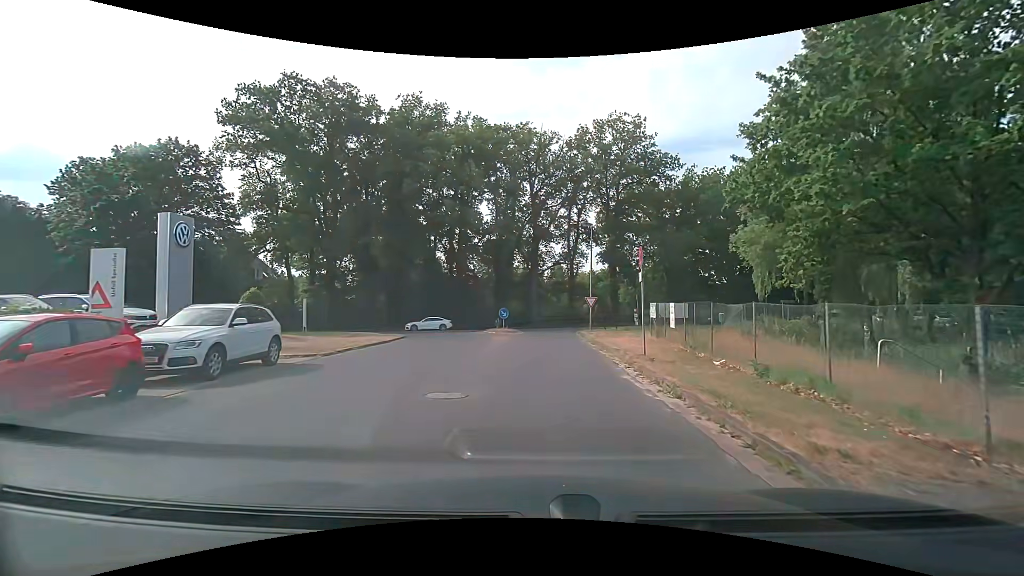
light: Day
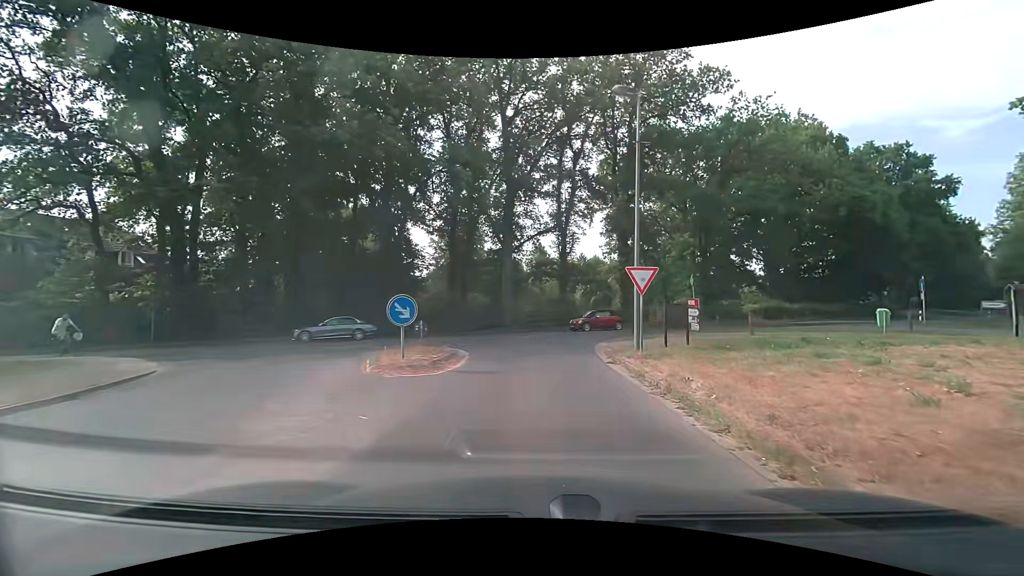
(+0.5, +20.8) m; +3°
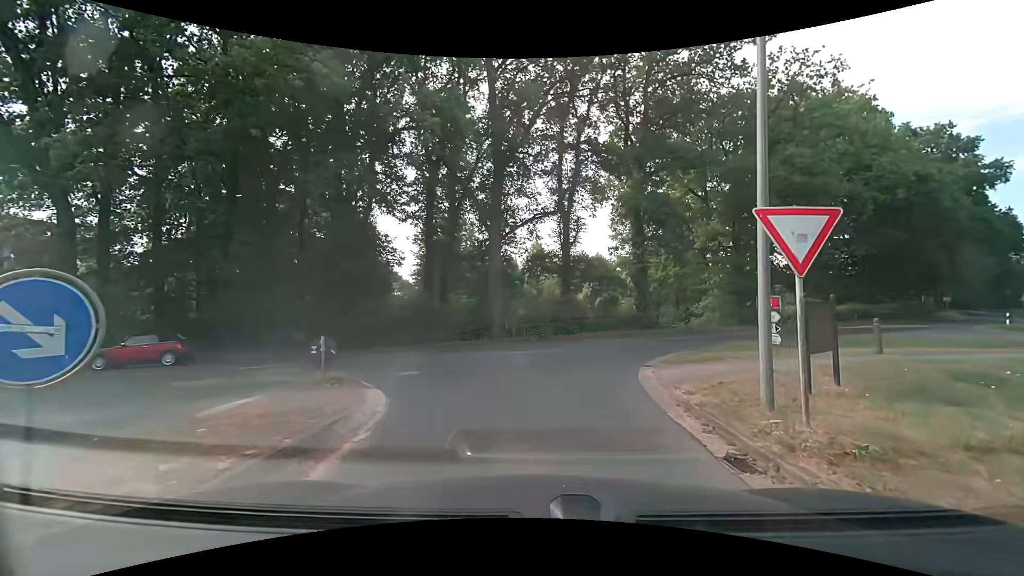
(0.0, +7.7) m; +1°
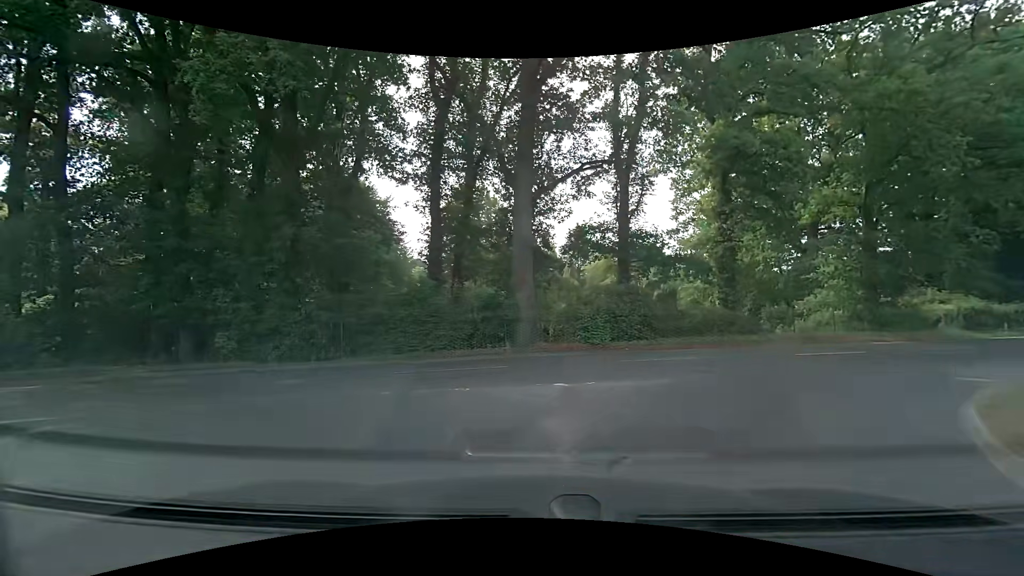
(-0.3, +9.2) m; -5°
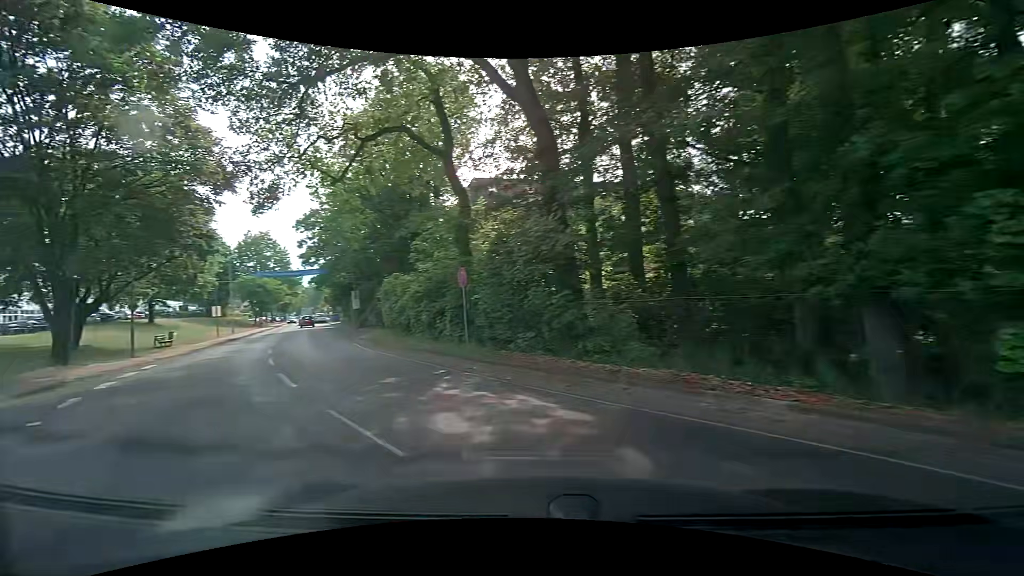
(-5.6, +10.9) m; -60°
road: residential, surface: asphalt
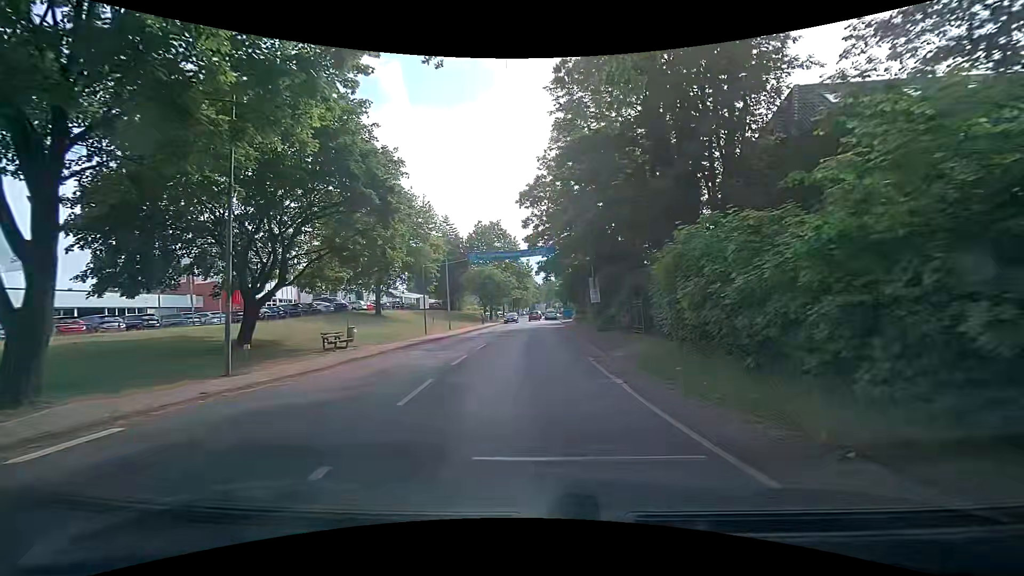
(-5.9, +14.0) m; -29°
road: tertiary
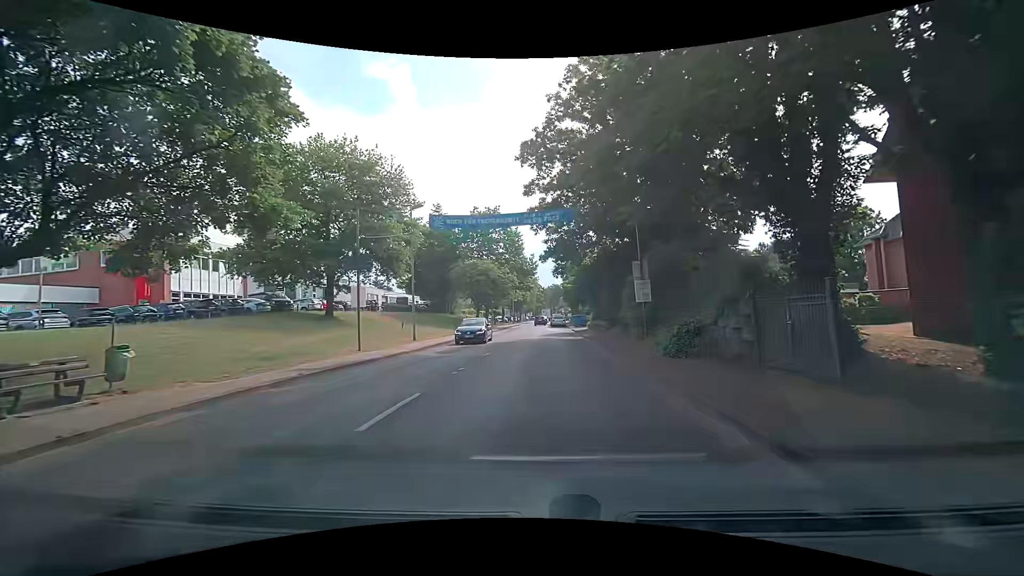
(-0.4, +13.7) m; -1°
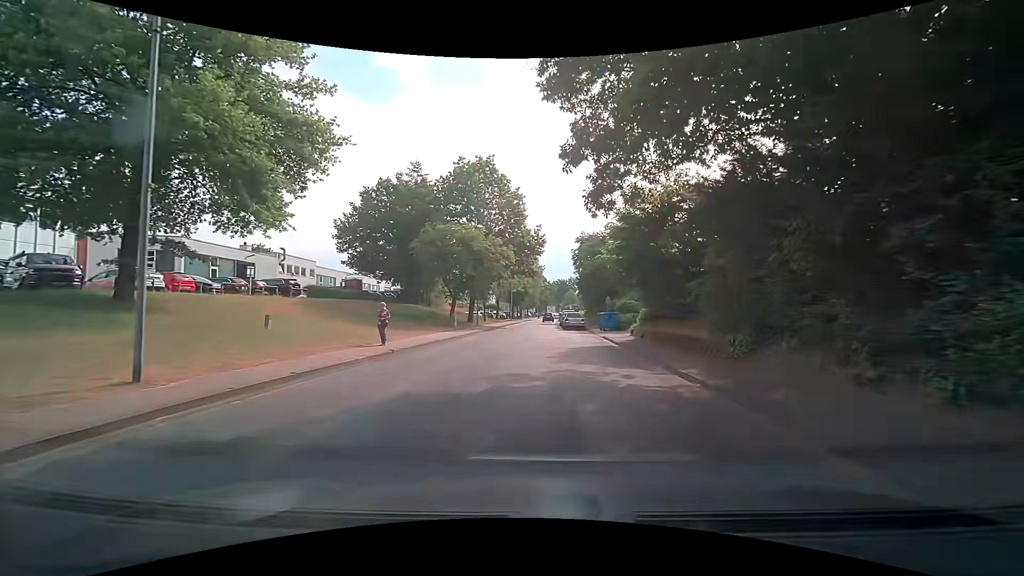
(-0.4, +20.4) m; -2°
(0, +10) (0, +20) (0, +30) (+1, +40) (+1, +50) (+2, +60) (+2, +70) (+3, +80) (+4, +90) (+4, +100) m
